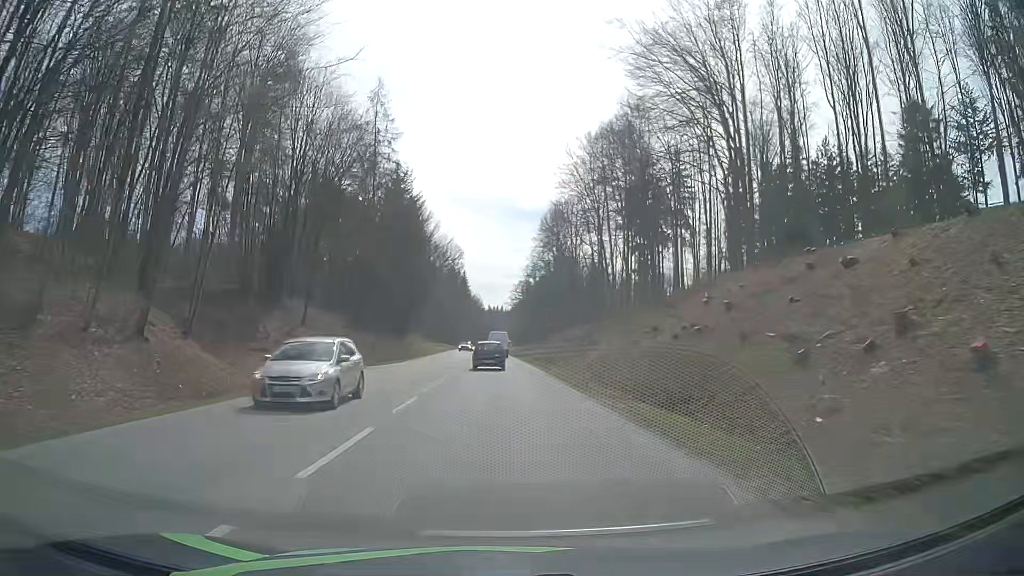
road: secondary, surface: asphalt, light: Day
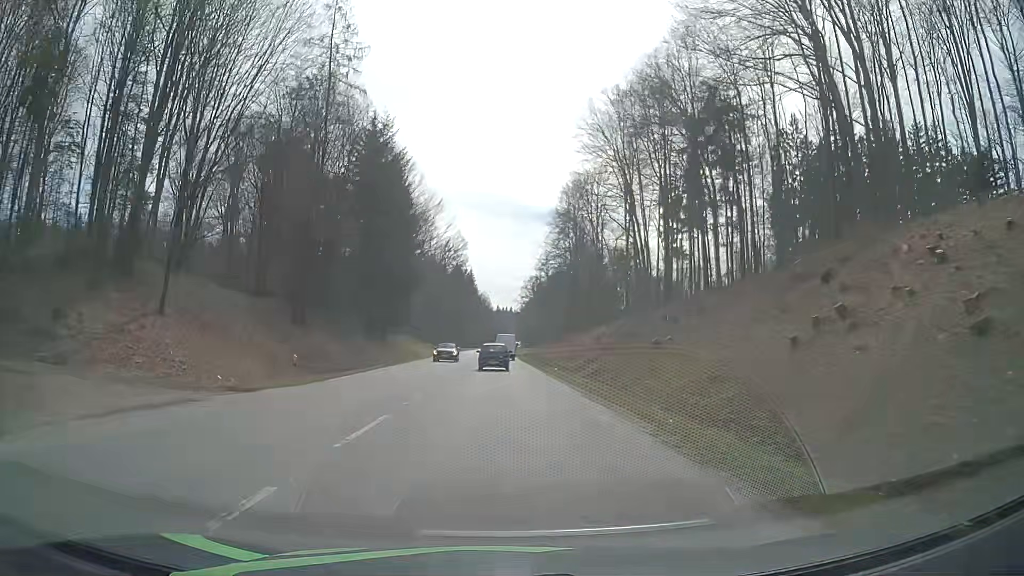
(0.0, +21.8) m; -1°
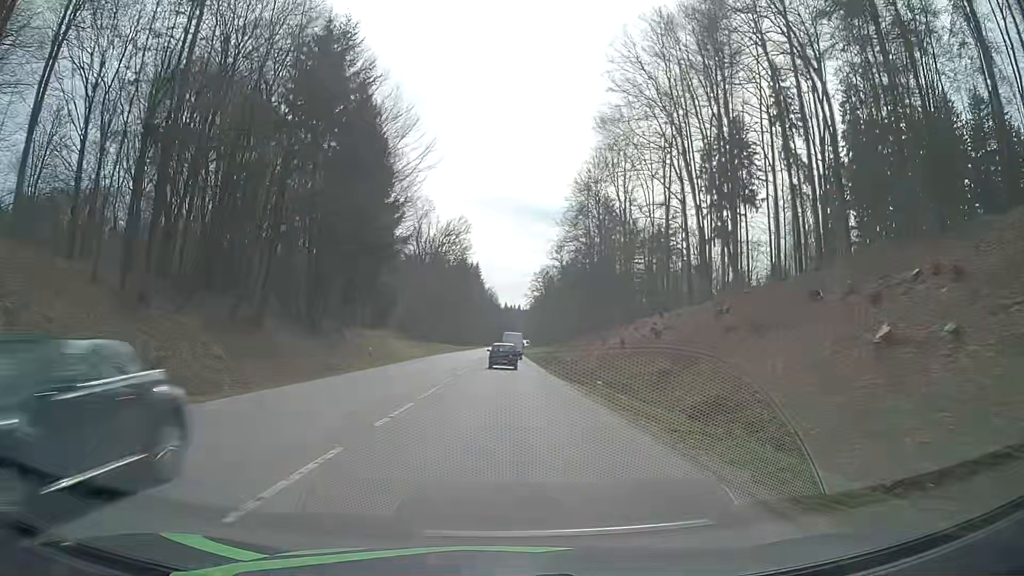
(+0.1, +22.3) m; 0°
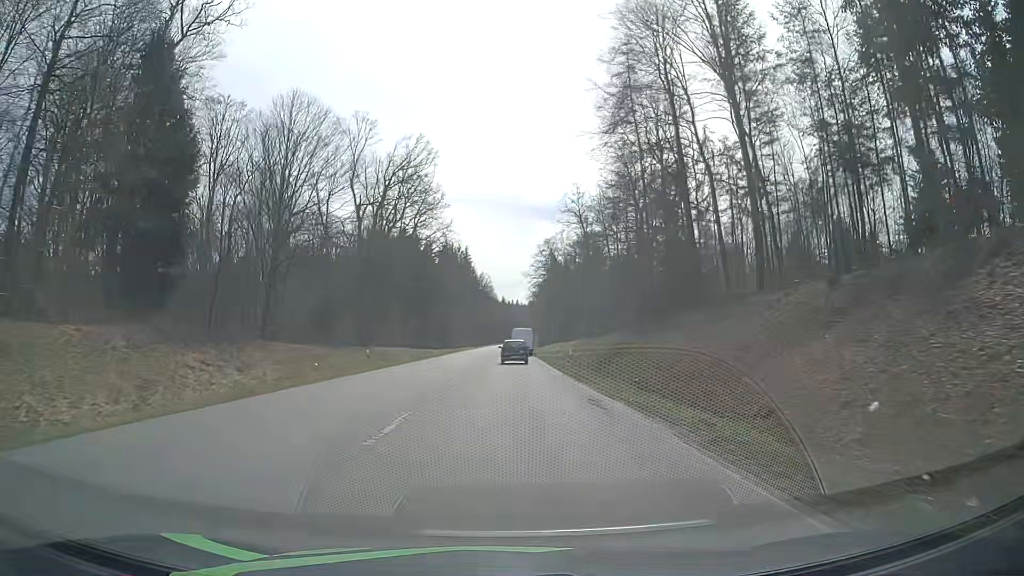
(+0.4, +57.1) m; +1°
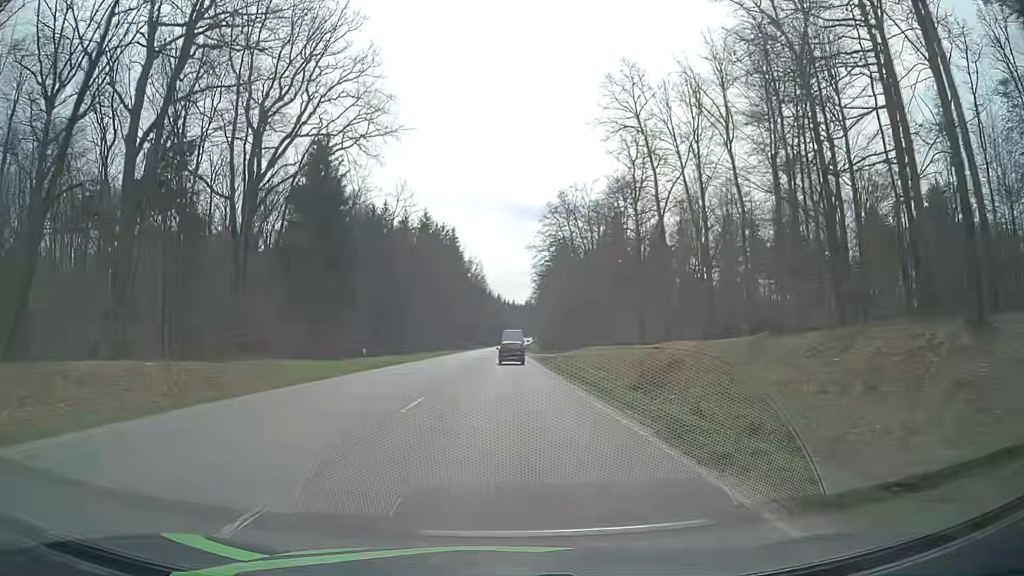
(0.0, +55.1) m; 0°
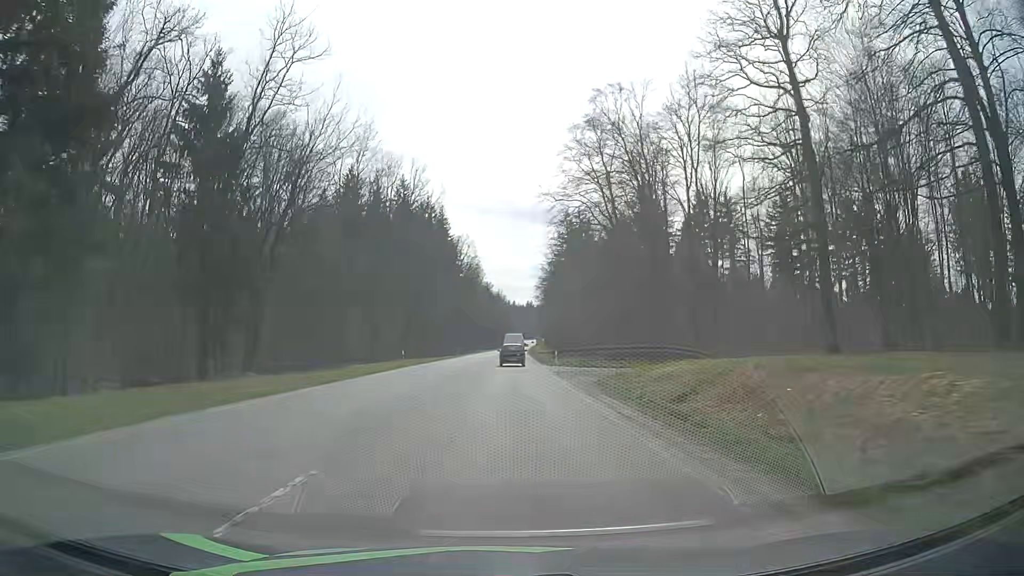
(-0.1, +44.2) m; 0°
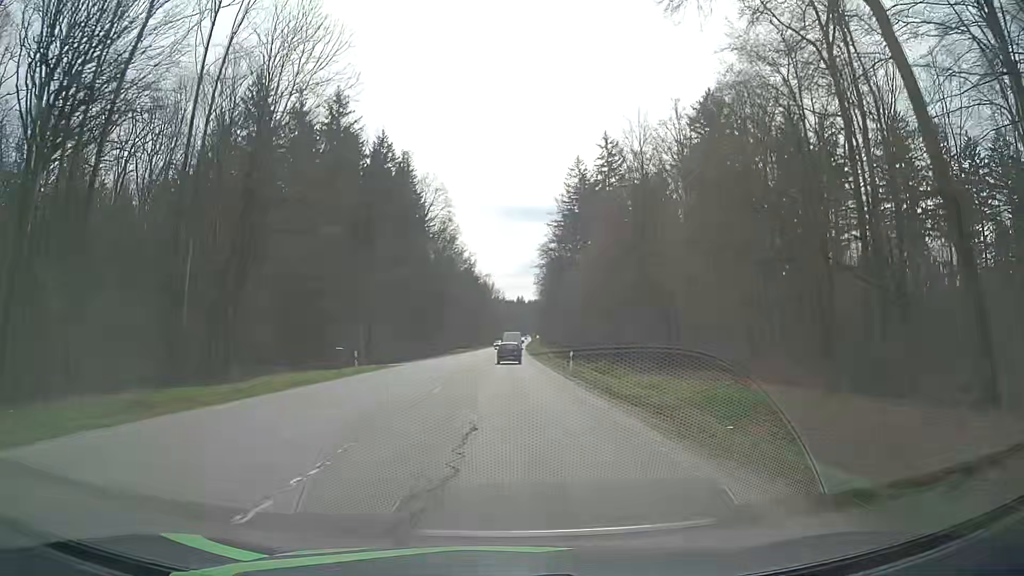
(-0.1, +56.6) m; +1°
(0, +10) (0, +20) (0, +30) (0, +40) (0, +50) (0, +60) (0, +70) (0, +80) (0, +90) (+1, +100) m
